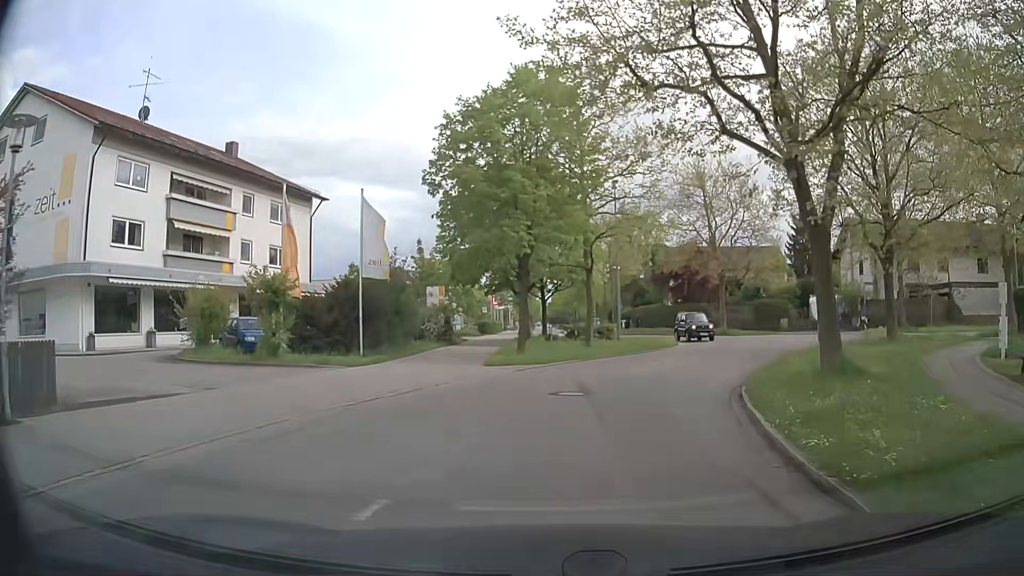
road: residential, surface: asphalt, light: Day
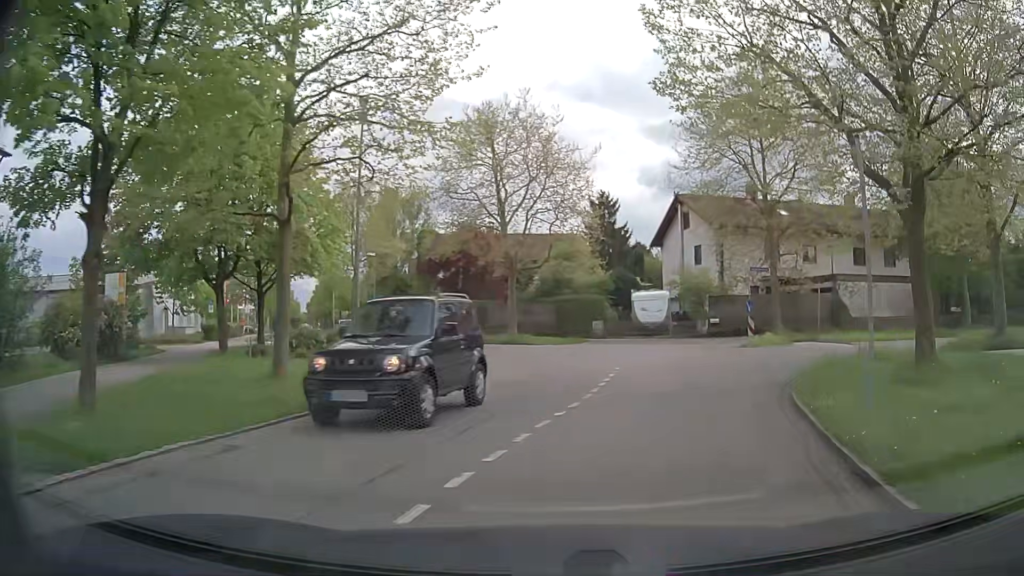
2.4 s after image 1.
(+1.7, +14.5) m; +18°
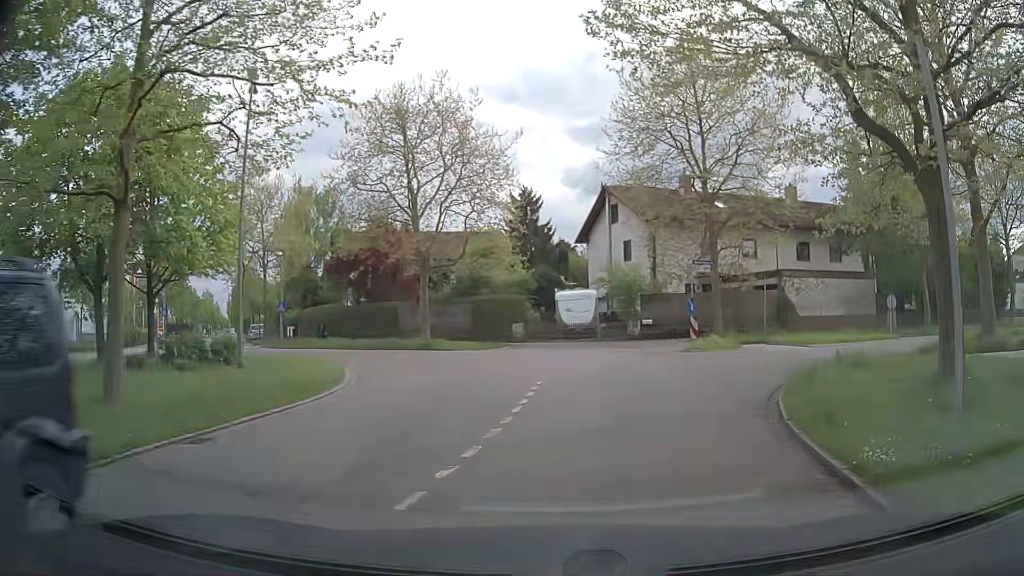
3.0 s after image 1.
(+0.2, +3.4) m; +8°
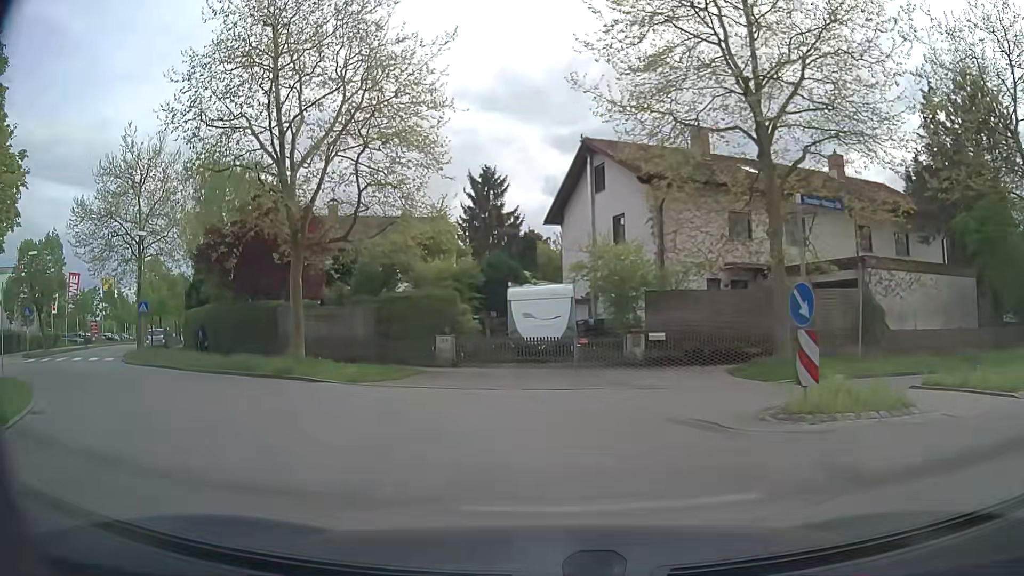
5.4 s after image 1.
(+1.0, +13.7) m; 0°
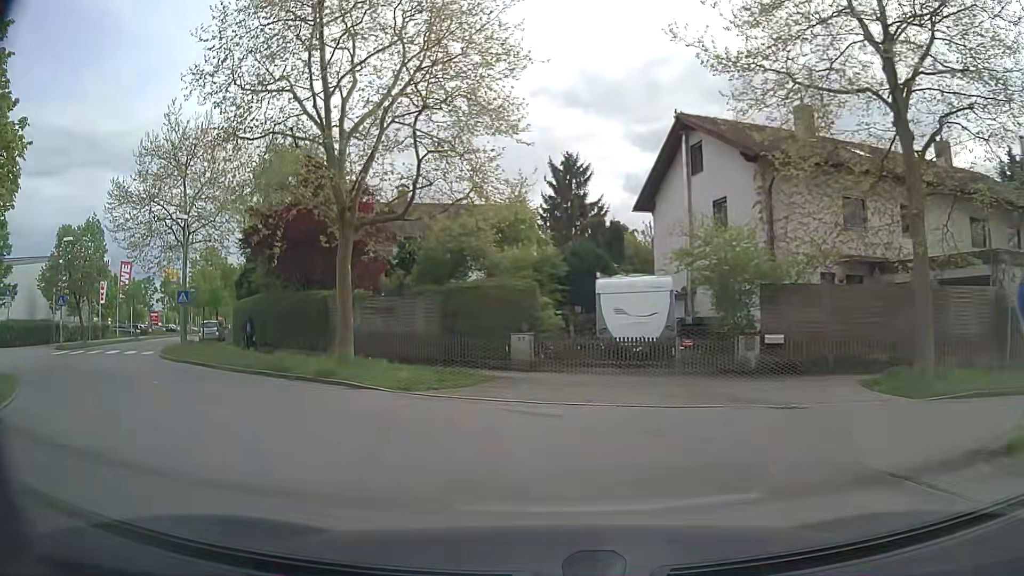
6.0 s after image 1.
(-0.1, +3.5) m; -6°
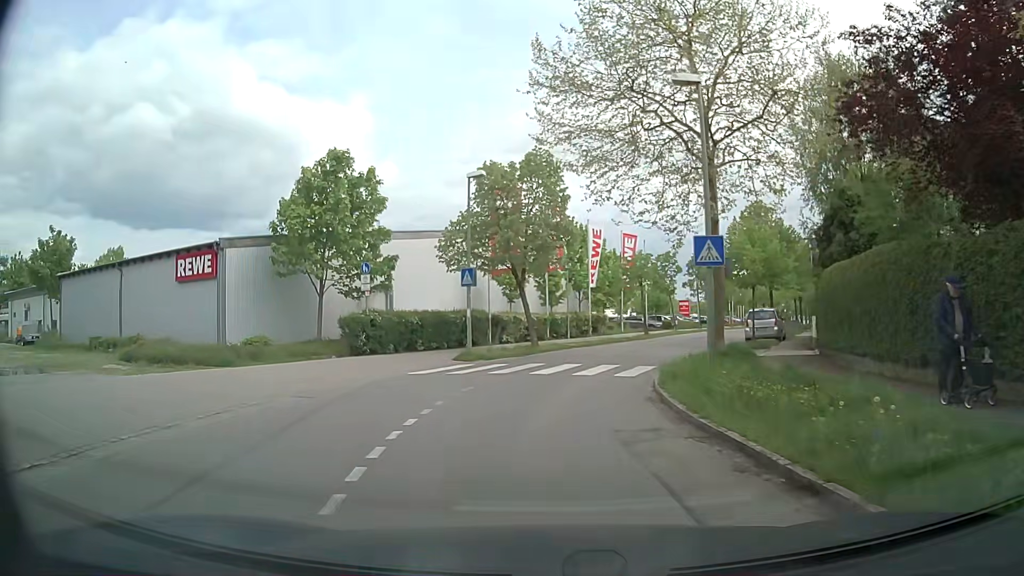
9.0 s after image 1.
(-7.5, +15.9) m; -46°
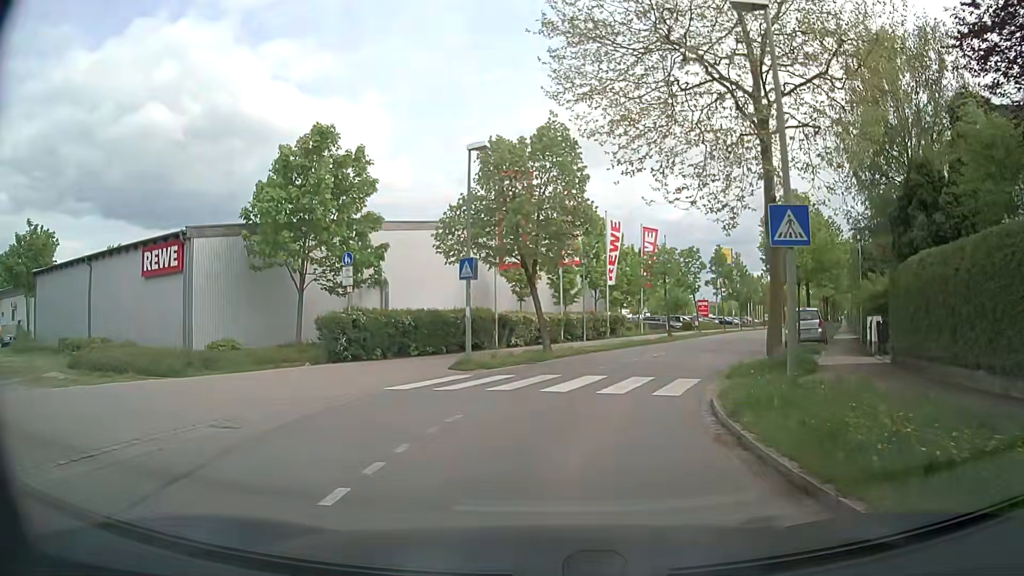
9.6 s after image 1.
(-0.1, +3.8) m; -1°
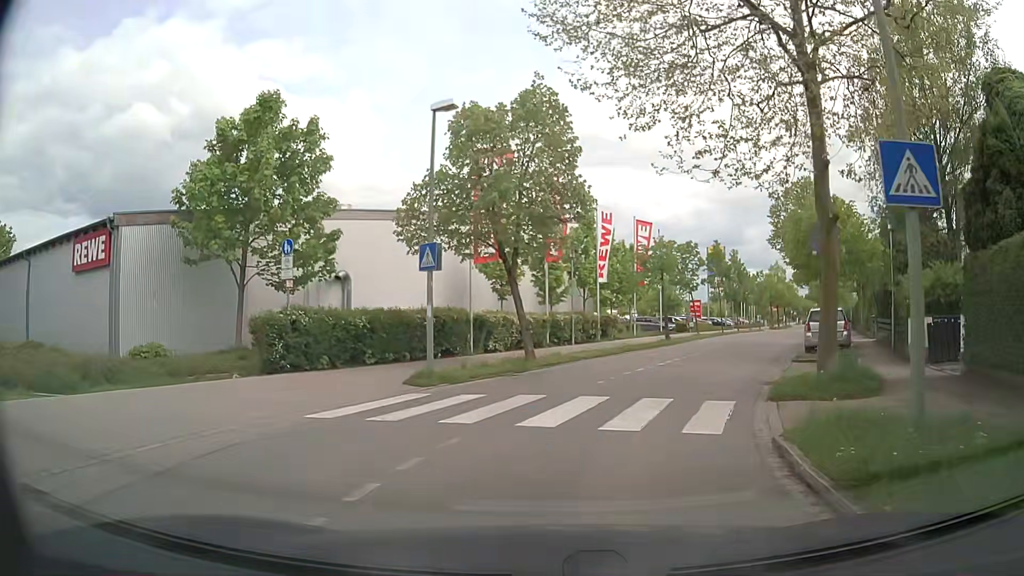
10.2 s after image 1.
(+0.1, +3.8) m; 0°
(+1, +10) (+5, +19) (+9, +28) (+14, +37) (+18, +46) (+22, +55) (+27, +64) (+31, +73) (+35, +82) (+40, +91) m
